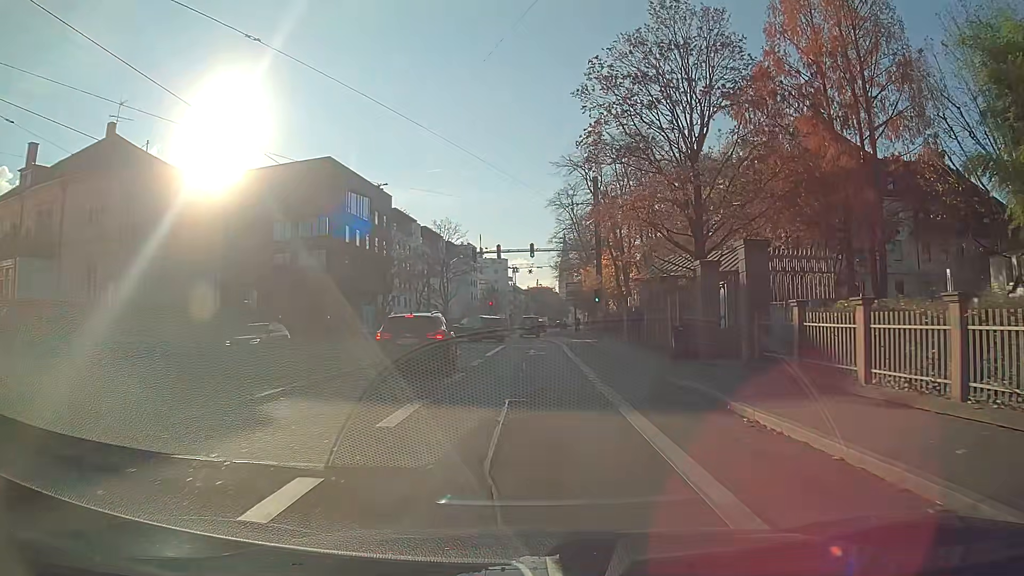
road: primary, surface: asphalt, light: Day
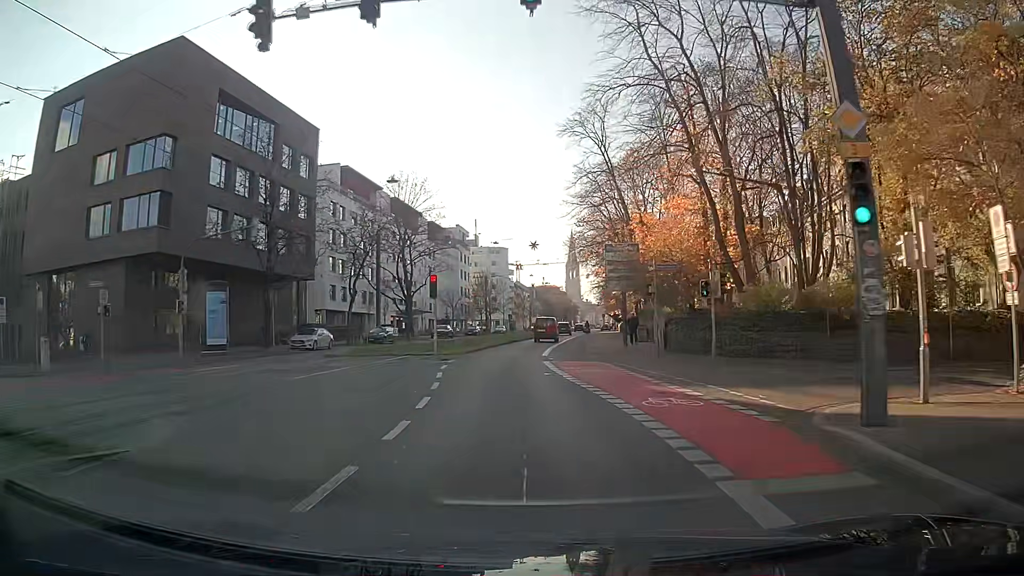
(-0.1, +34.5) m; -1°
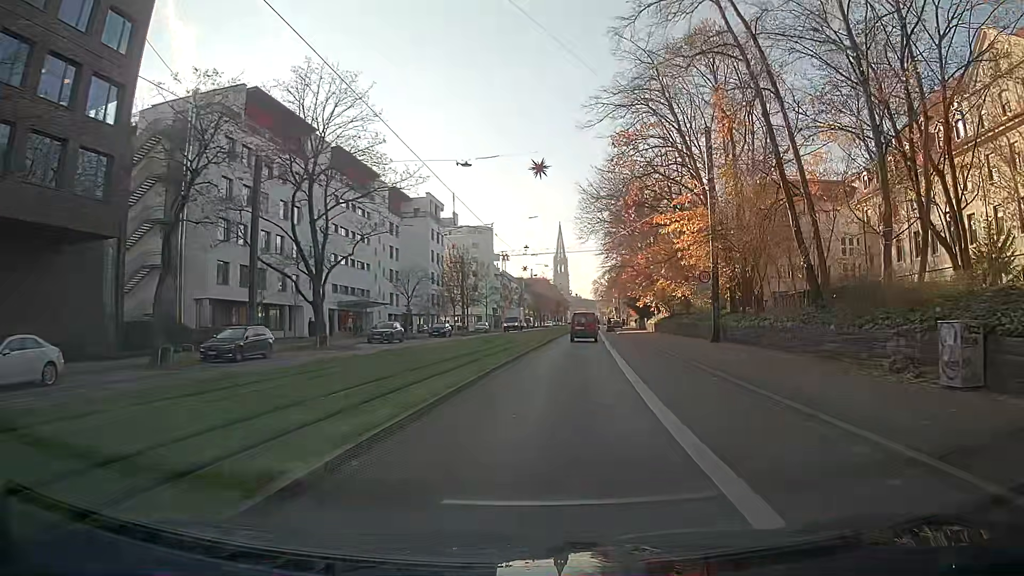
(-0.2, +30.0) m; +3°
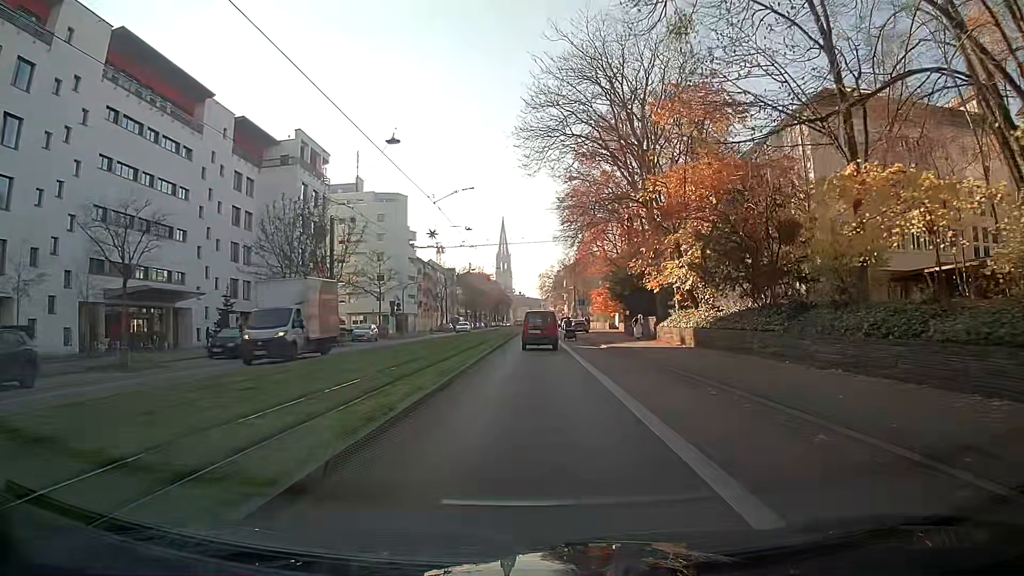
(+1.7, +36.0) m; +3°
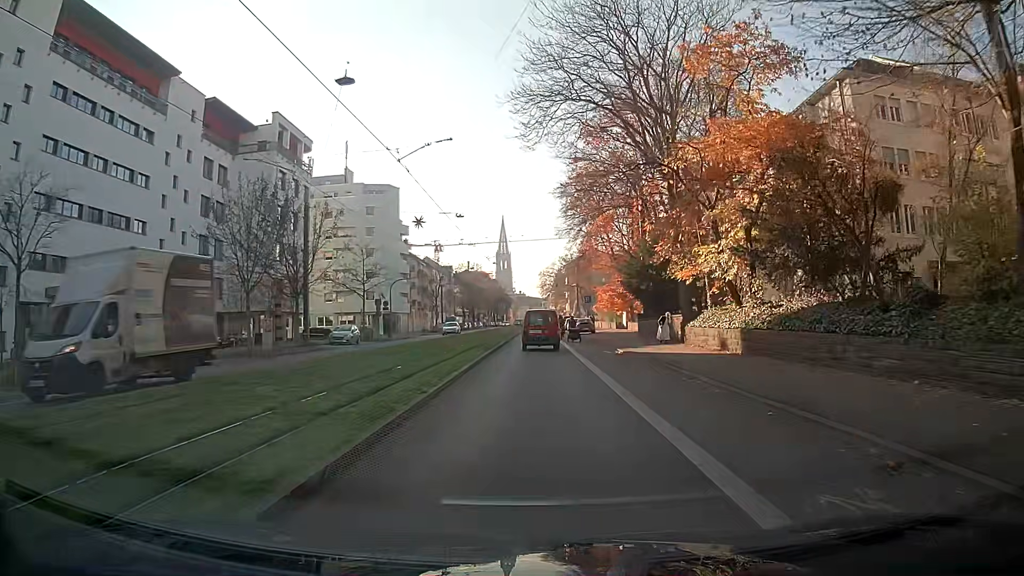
(0.0, +6.6) m; 0°
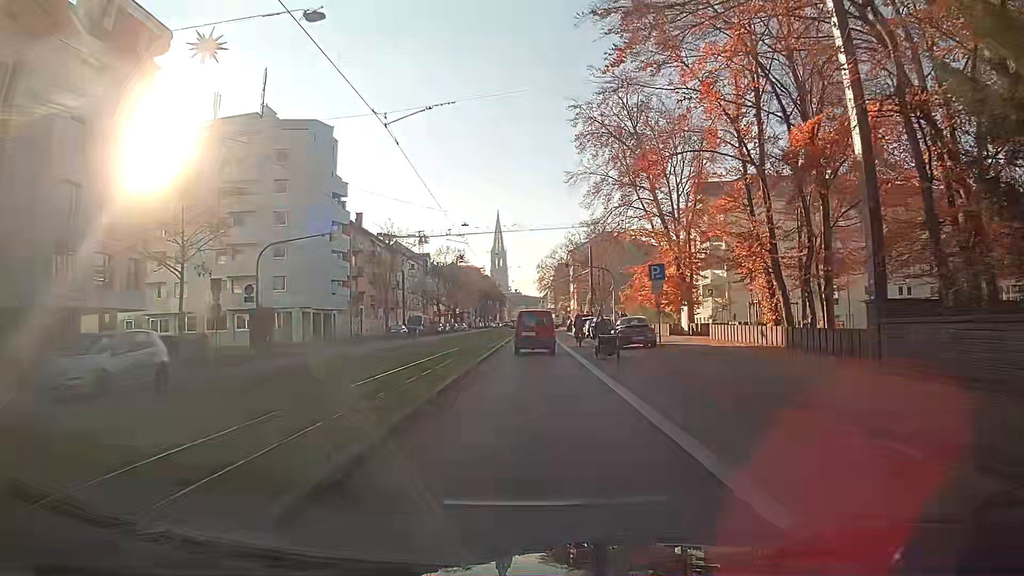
(+0.1, +32.2) m; 0°
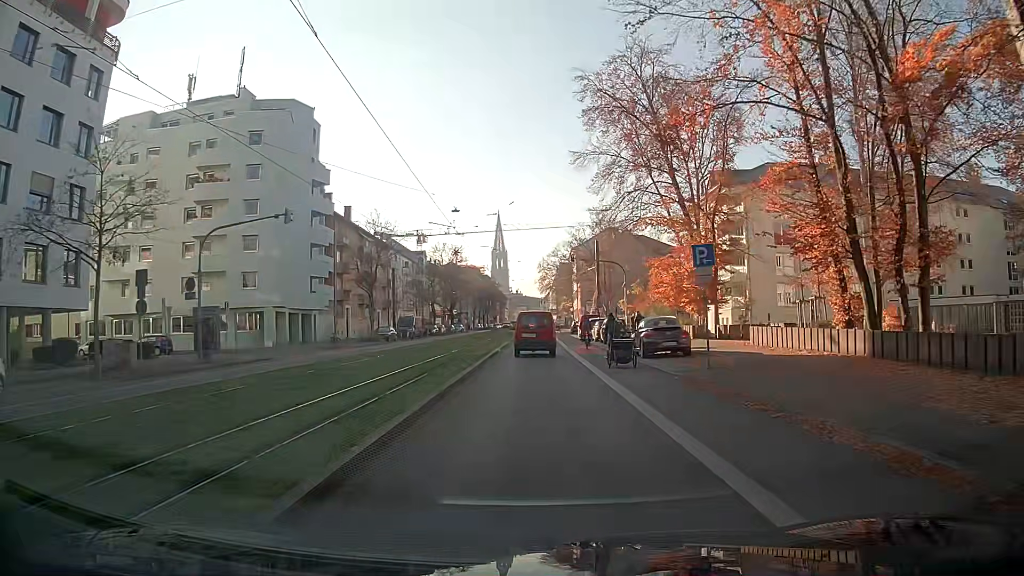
(0.0, +6.6) m; 0°
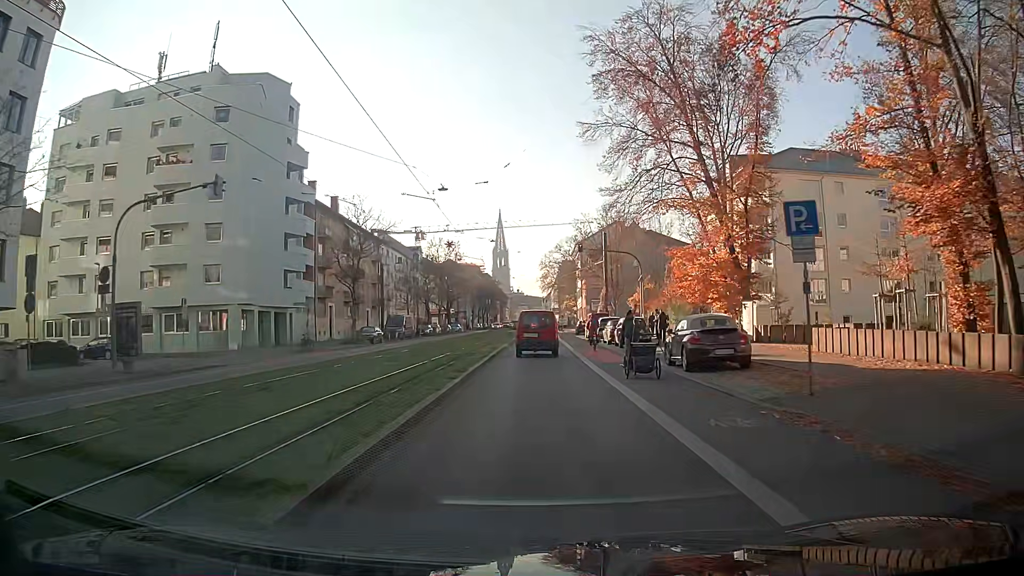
(0.0, +6.7) m; 0°
(0, +10) (0, +20) (0, +30) (0, +40) (0, +50) (0, +60) (+1, +70) (+1, +80) (+1, +90) (+1, +100) m
